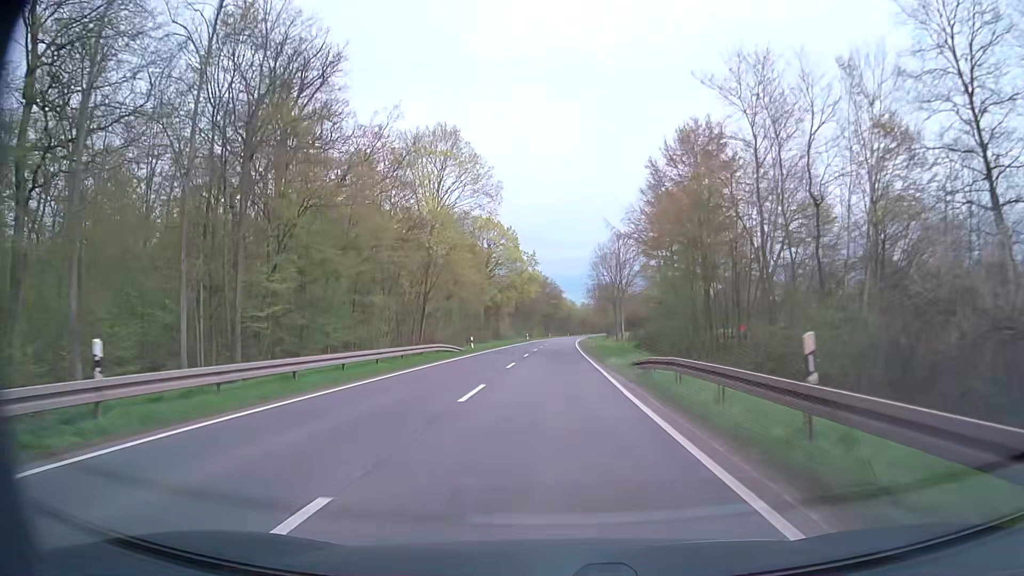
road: secondary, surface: asphalt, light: Day
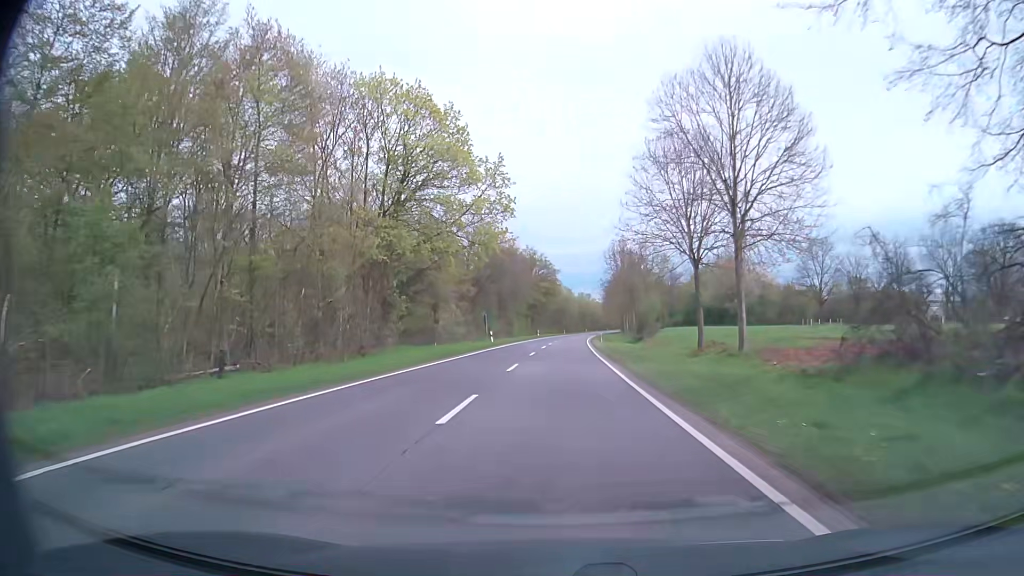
(+0.3, +53.7) m; +1°
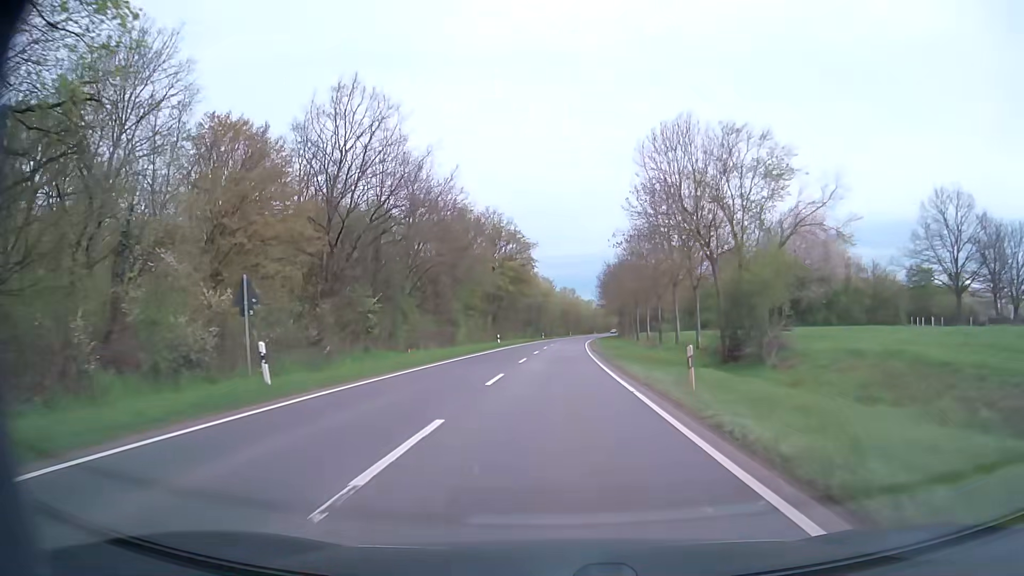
(+0.5, +42.9) m; +2°
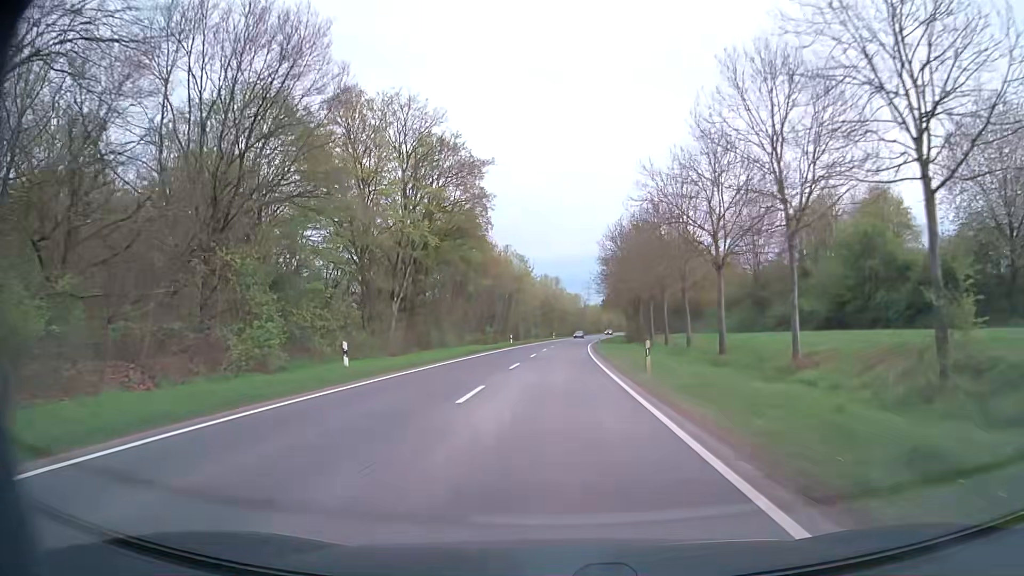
(+0.4, +43.0) m; +1°
(0, +10) (0, +20) (0, +30) (+1, +40) (+1, +50) (+1, +60) (+2, +70) (+3, +80) (+3, +90) (+4, +100) m
